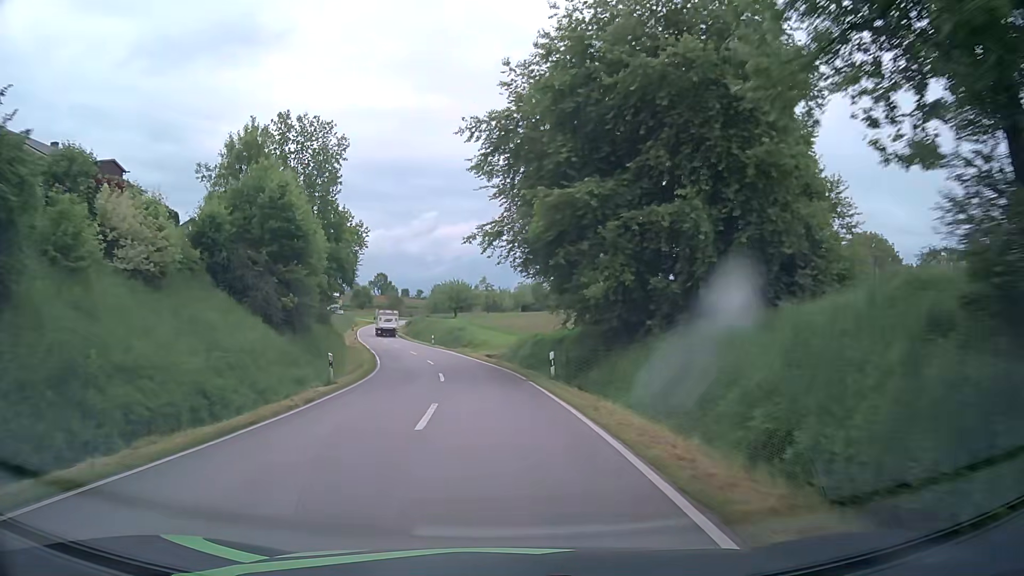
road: tertiary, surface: asphalt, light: Day
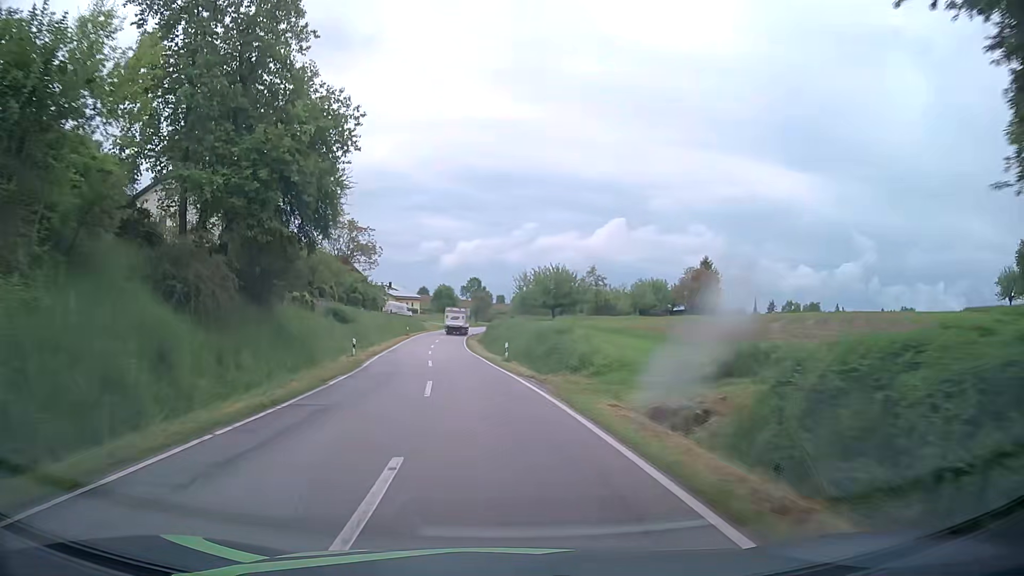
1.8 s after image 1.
(-2.1, +31.0) m; -8°
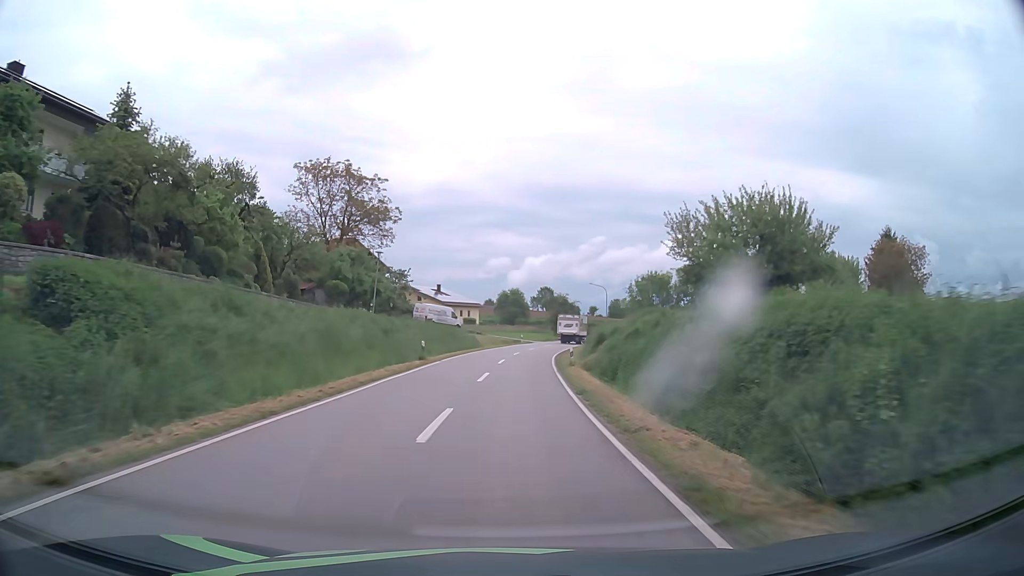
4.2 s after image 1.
(-3.6, +41.8) m; -6°
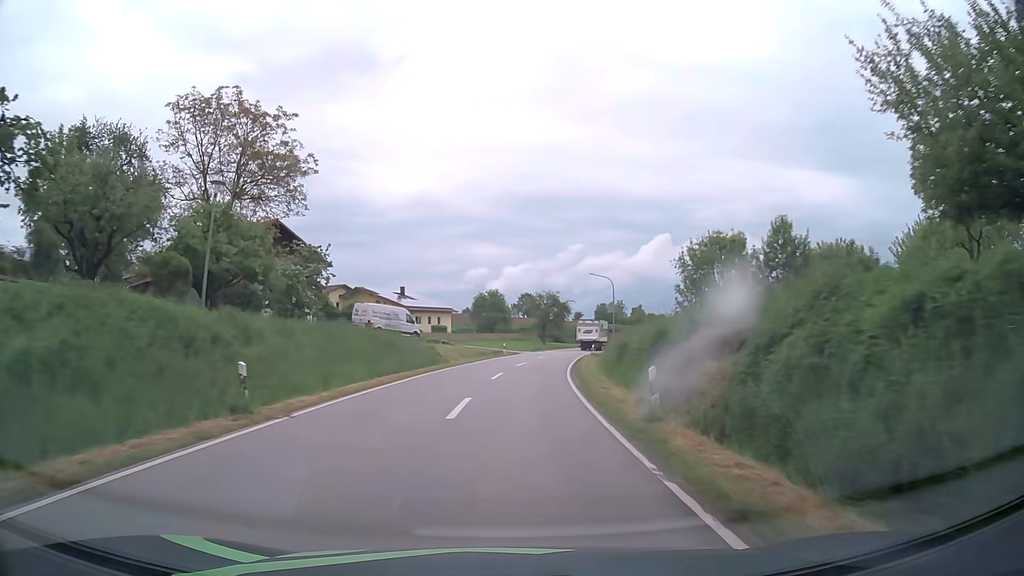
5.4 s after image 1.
(+0.2, +21.2) m; +2°
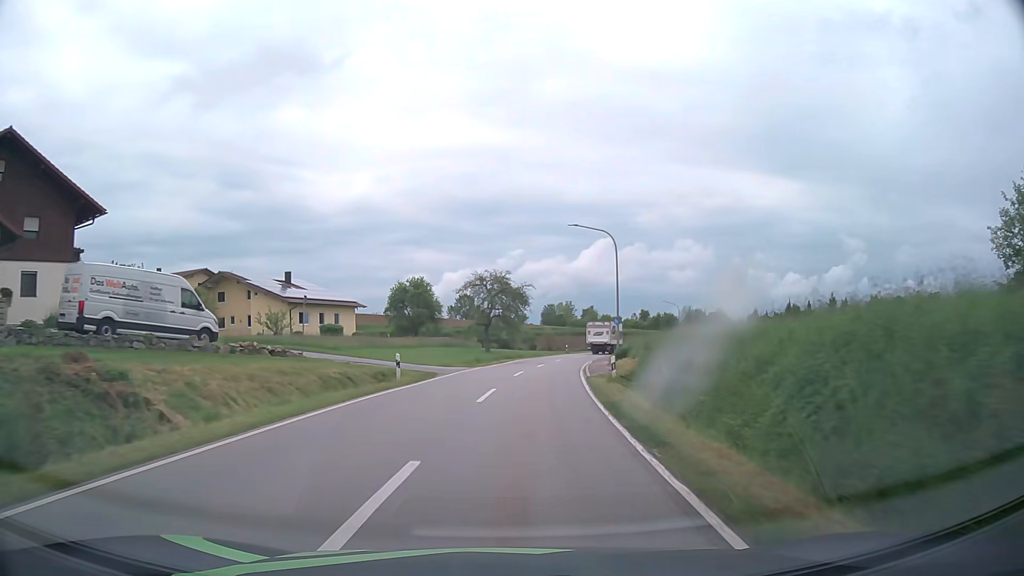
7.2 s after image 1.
(+1.3, +31.6) m; +5°
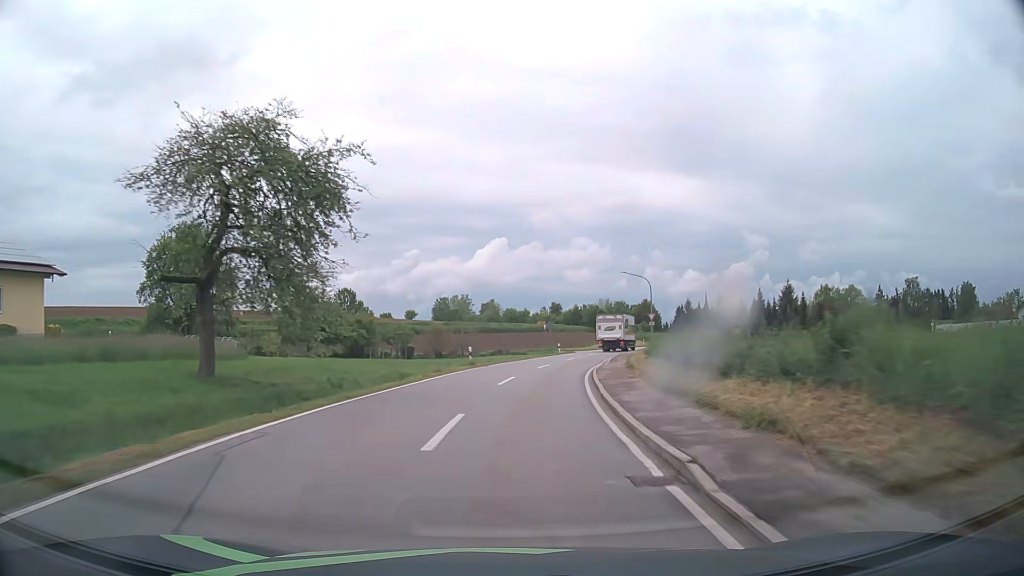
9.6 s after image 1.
(+3.2, +42.2) m; +9°
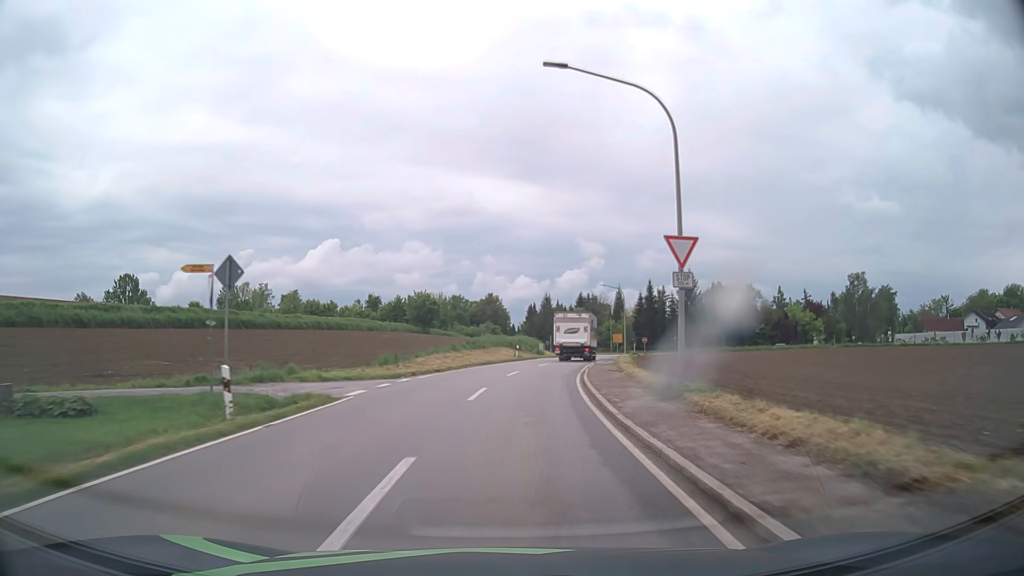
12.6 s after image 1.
(+6.5, +50.9) m; +14°
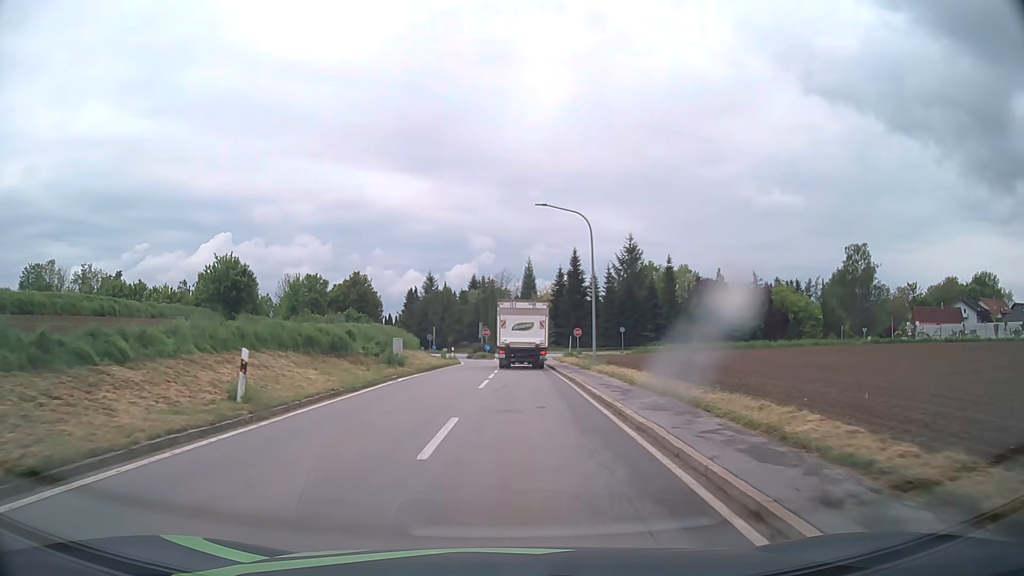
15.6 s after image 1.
(+3.5, +42.4) m; +9°
(0, +10) (0, +20) (0, +30) (+1, +40) (+1, +50) (+1, +60) (+1, +70) (+1, +80) (0, +90) (-3, +99) m
